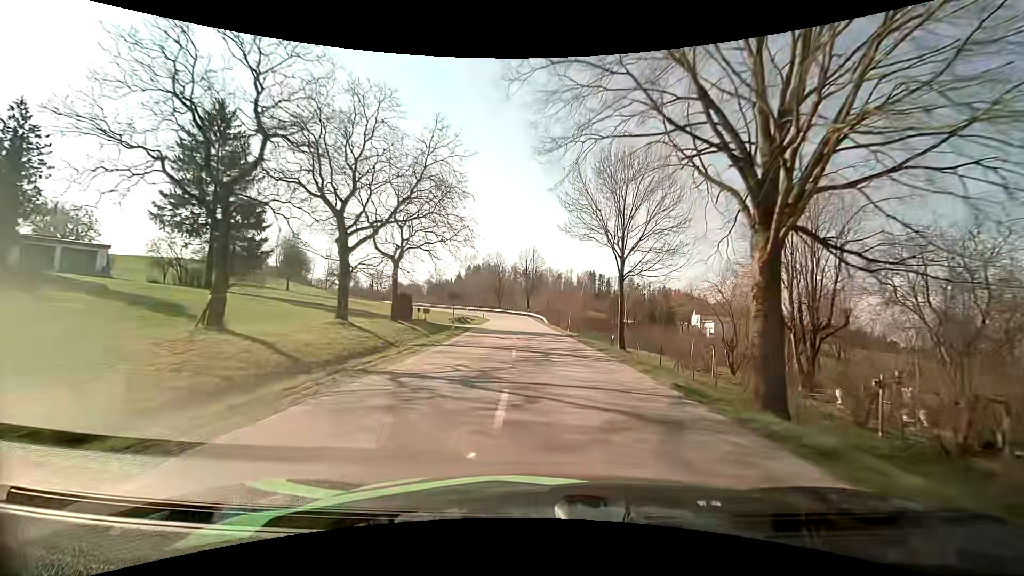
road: tertiary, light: Day
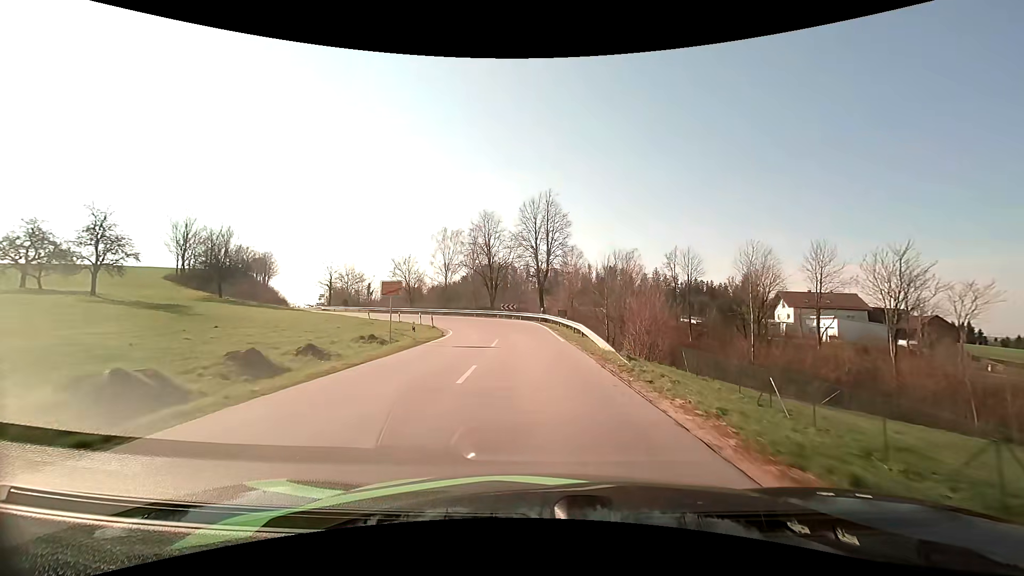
(-0.5, +42.1) m; -2°
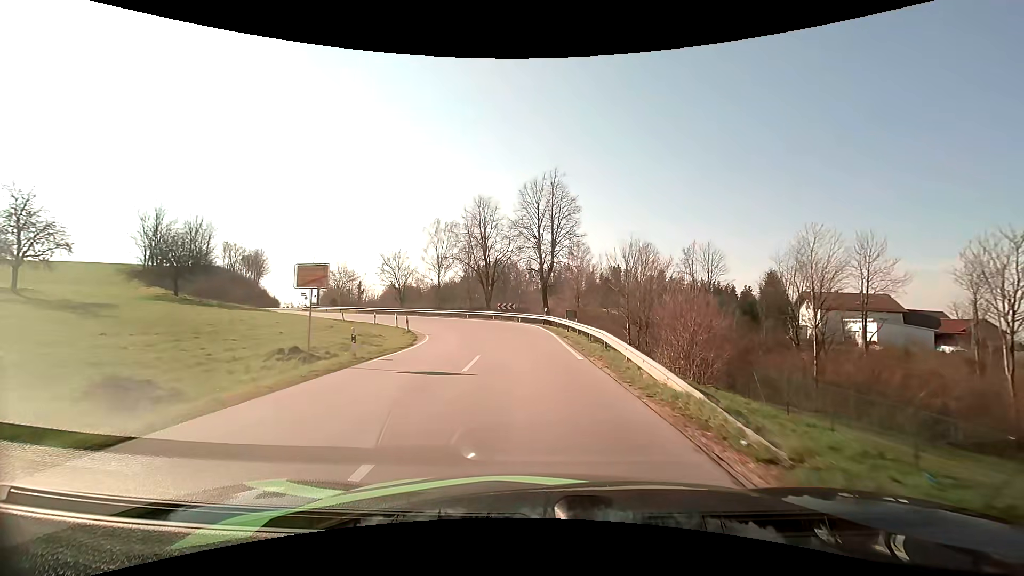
(0.0, +7.8) m; 0°
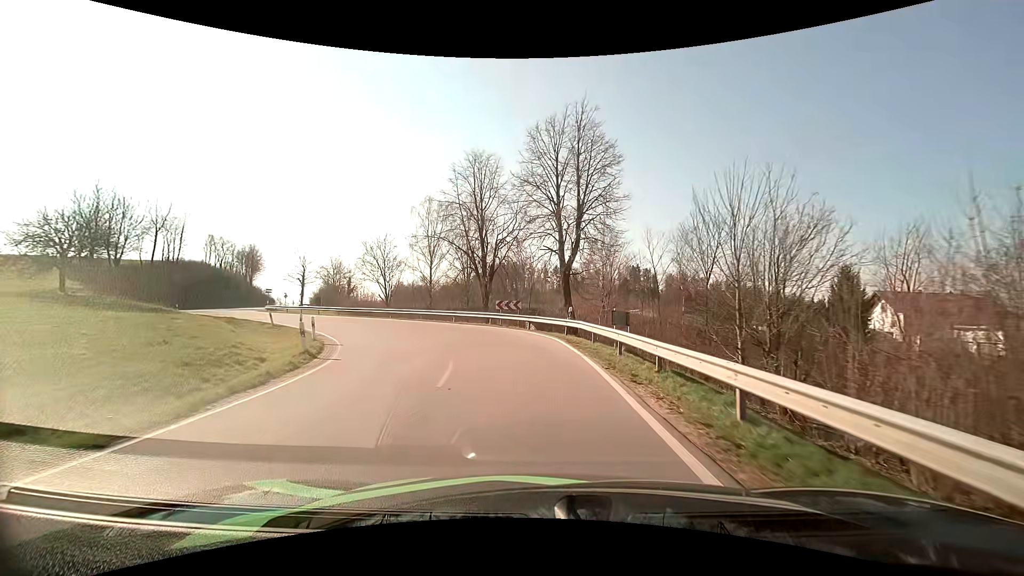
(-0.1, +14.6) m; -2°
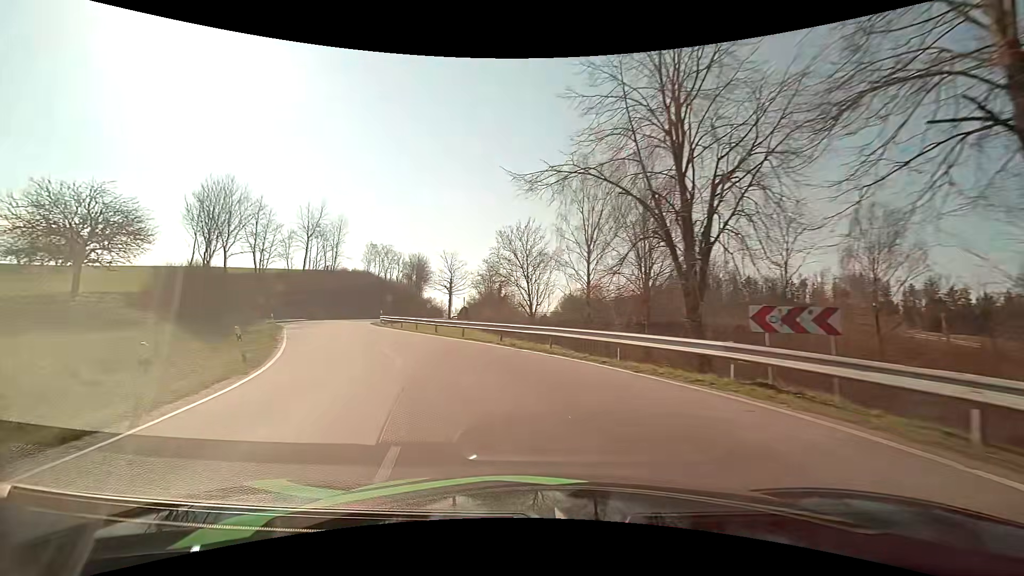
(-2.2, +19.4) m; -18°
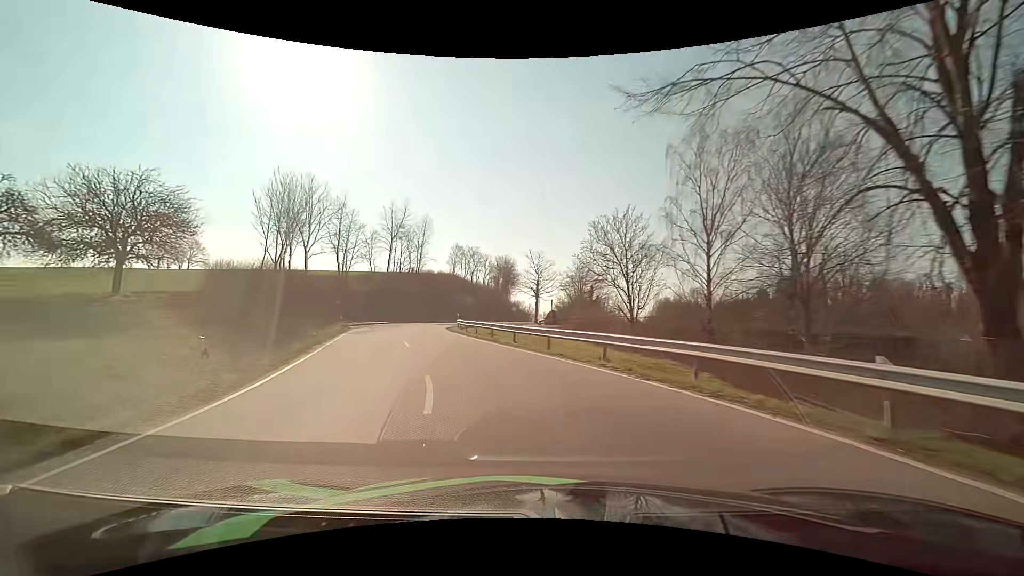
(-0.6, +6.6) m; -10°
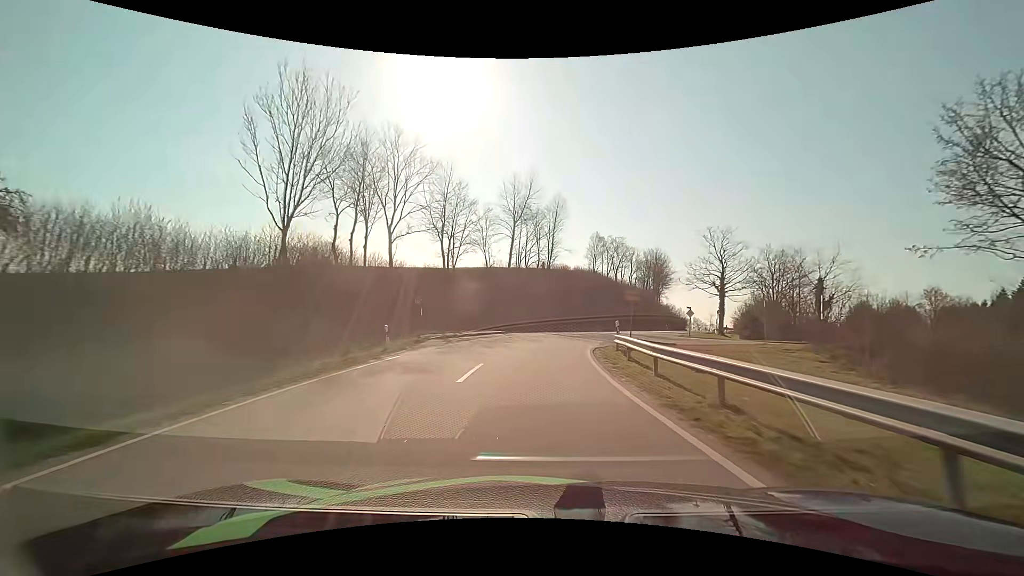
(-4.0, +21.0) m; -17°
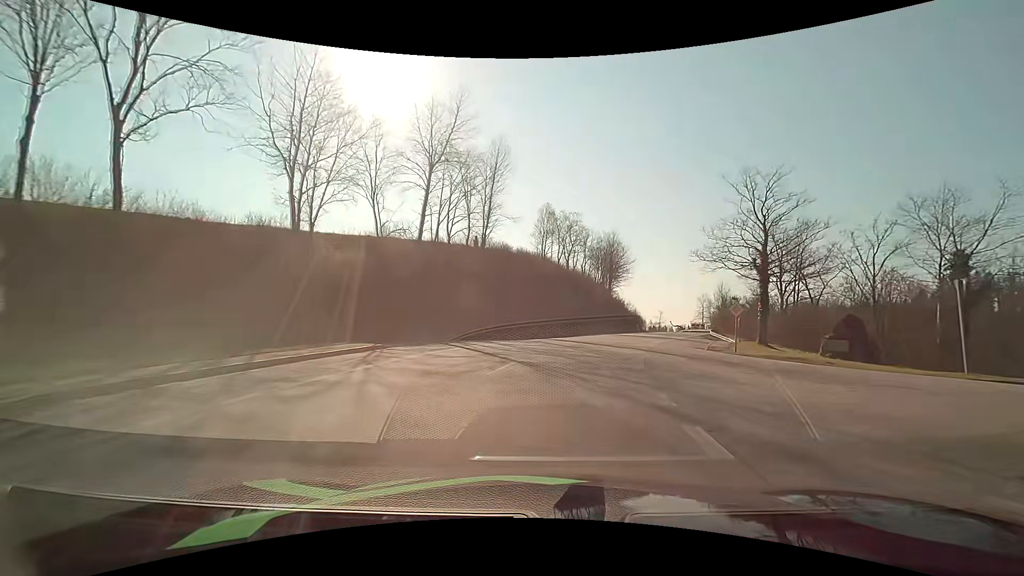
(+0.5, +23.0) m; +6°
